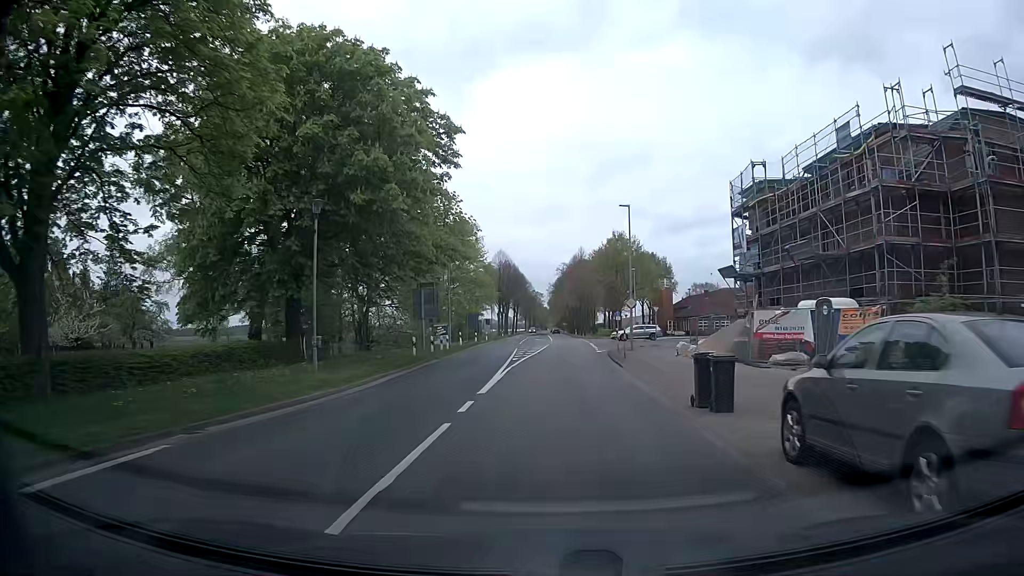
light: Day
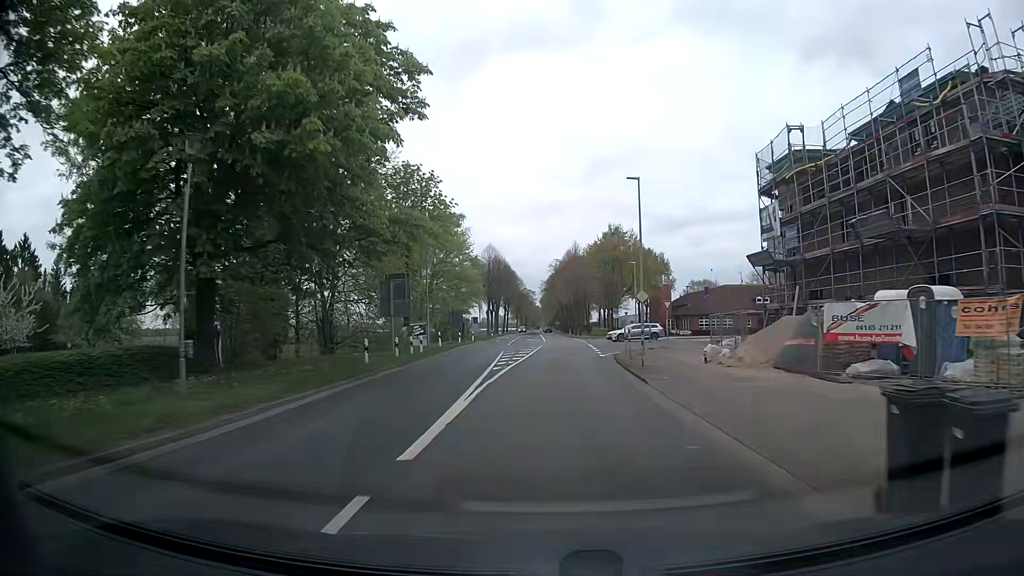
(+0.1, +7.1) m; +1°
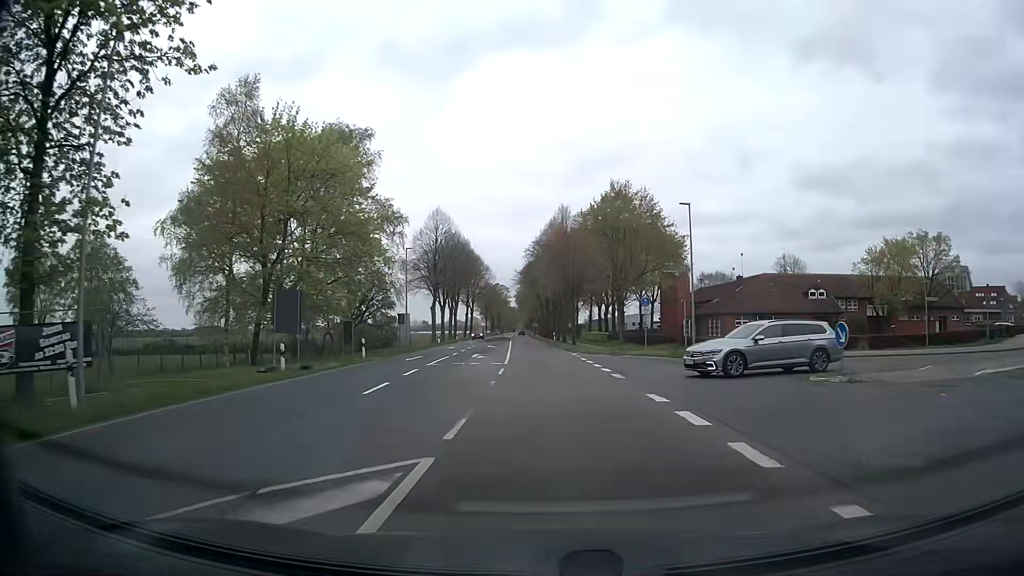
(+0.8, +37.2) m; +2°
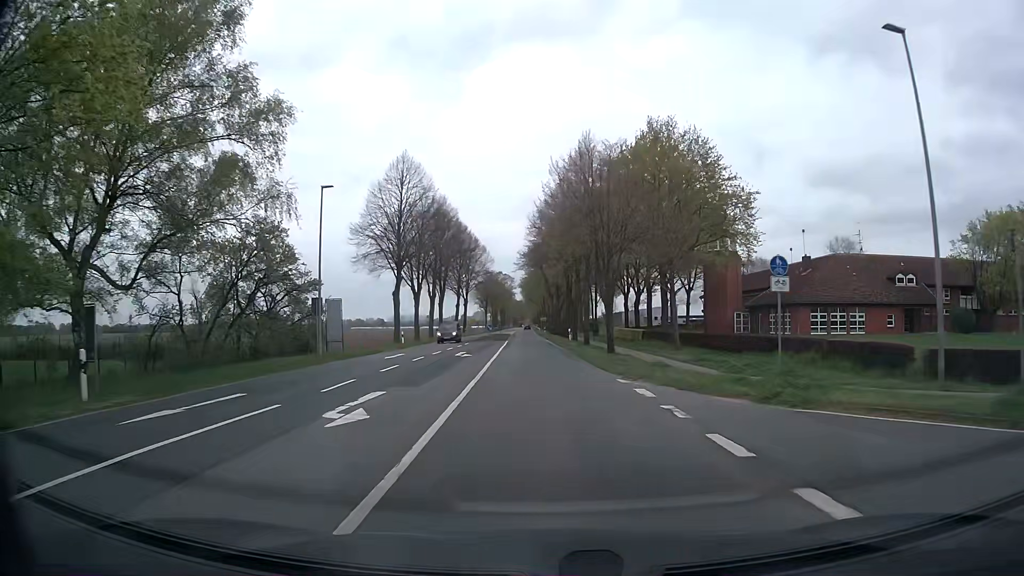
(-0.3, +23.8) m; -1°
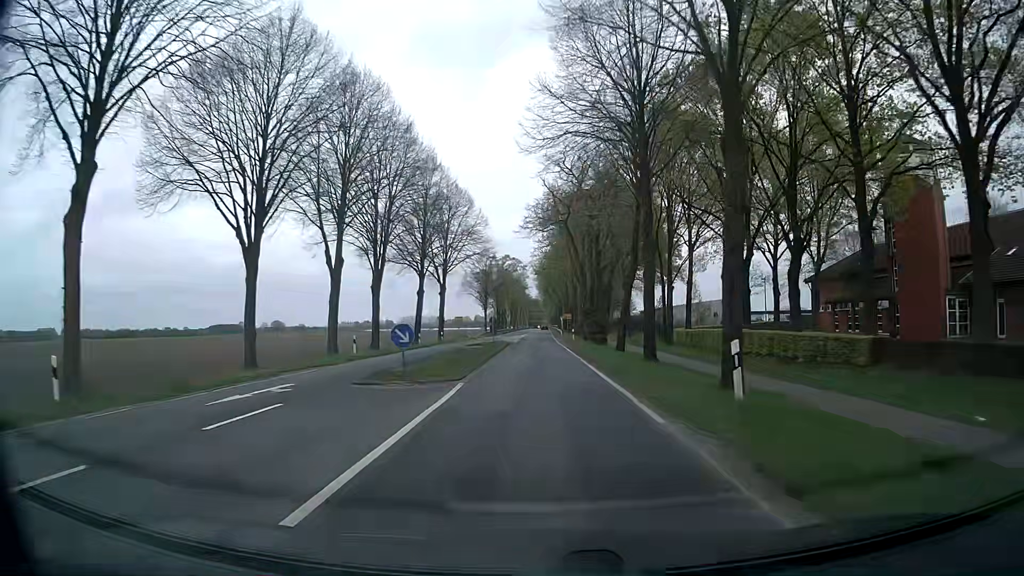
(-0.6, +41.8) m; -2°
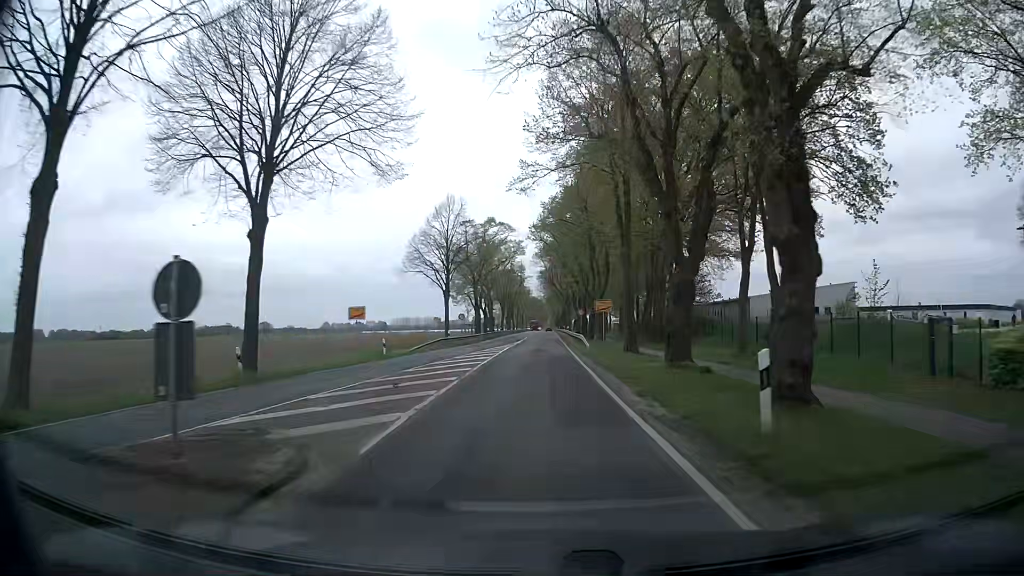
(+0.1, +45.4) m; 0°
(0, +10) (0, +20) (0, +30) (0, +40) (0, +50) (0, +60) (0, +70) (+1, +80) (+1, +90) (+1, +100) m
